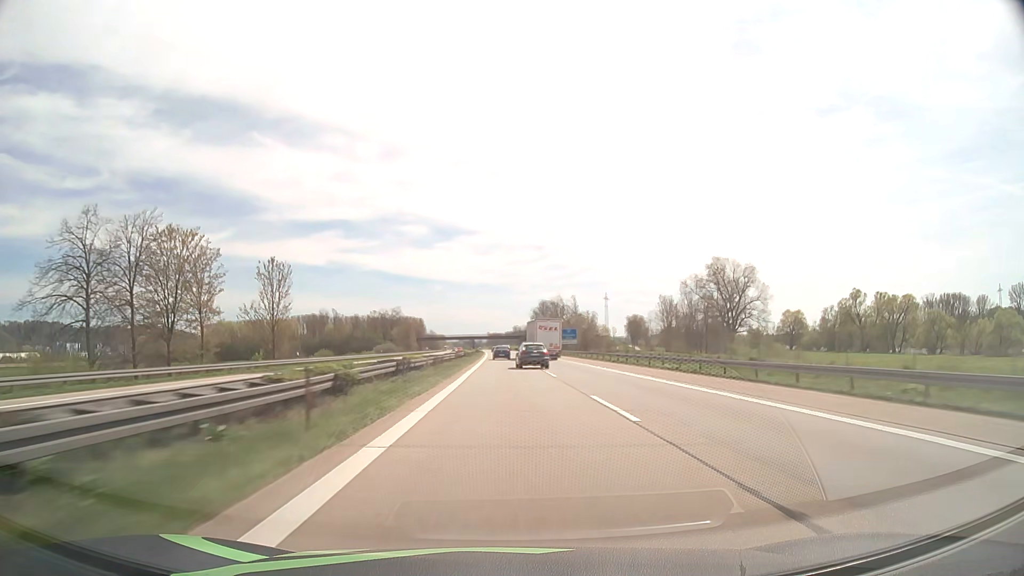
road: motorway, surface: asphalt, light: Day
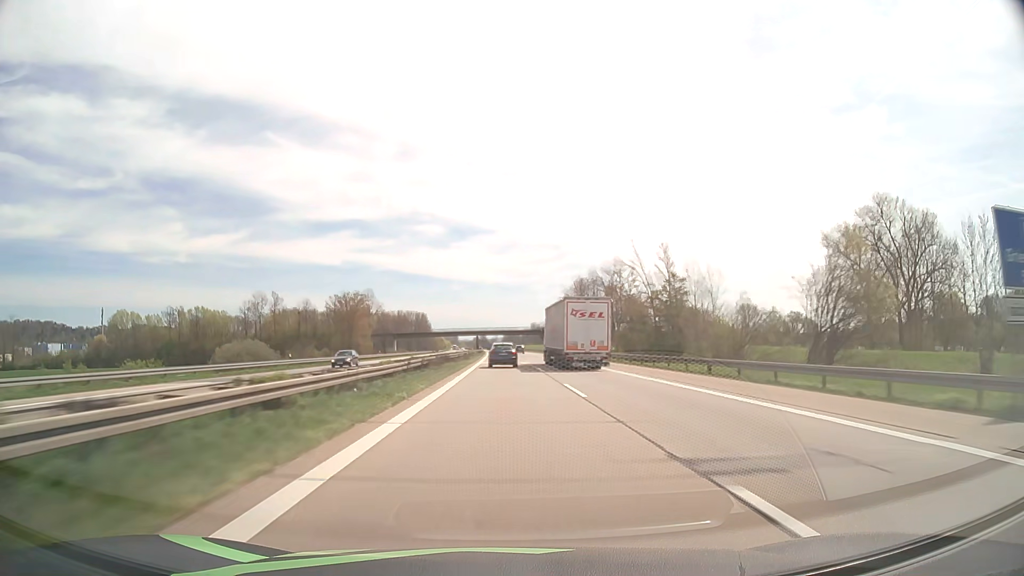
(-1.1, +102.5) m; -1°
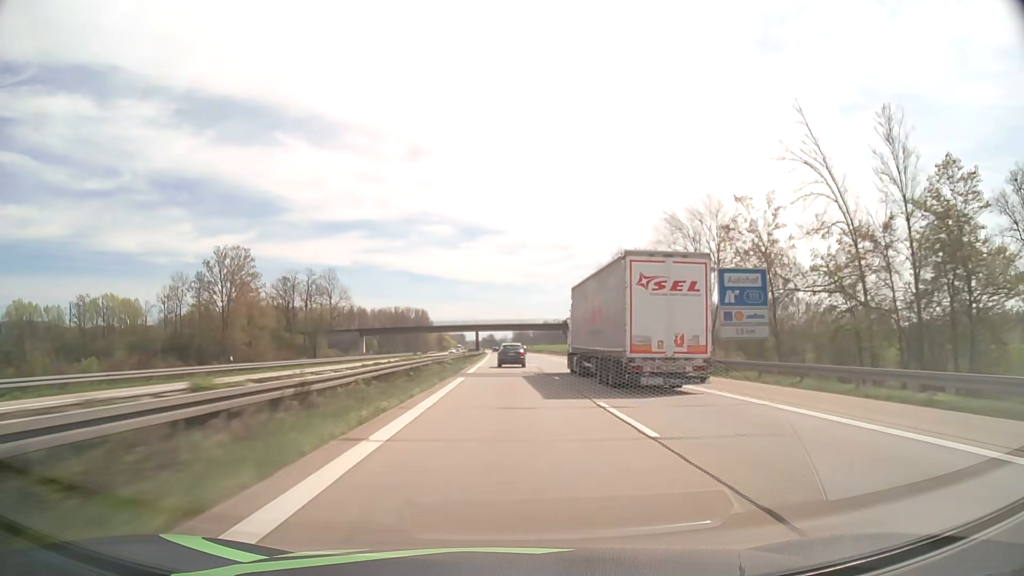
(-0.4, +62.5) m; -1°
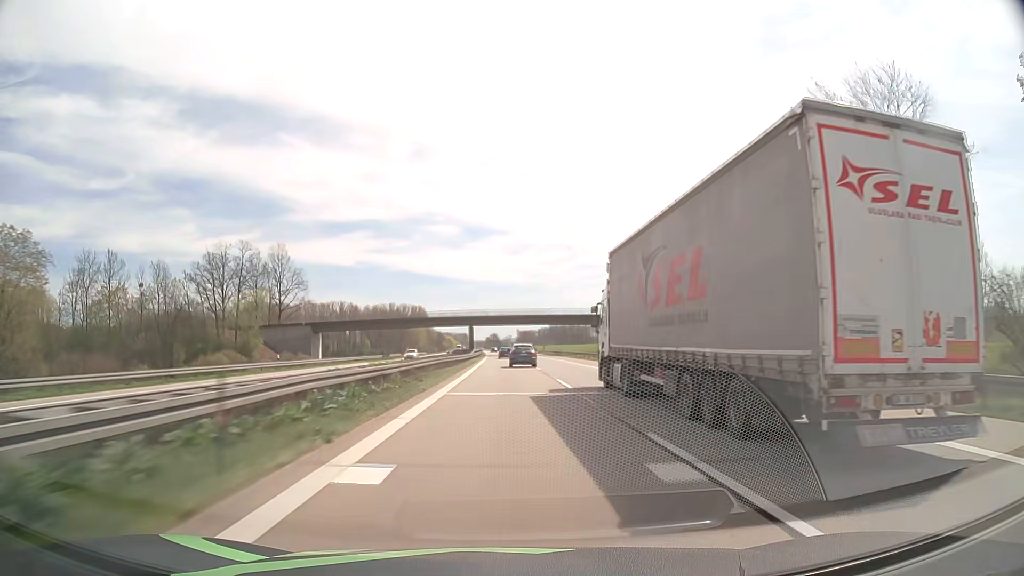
(-0.2, +42.2) m; 0°
(0, +10) (0, +20) (0, +30) (0, +40) (0, +50) (0, +60) (-1, +70) (-1, +80) (-1, +90) (-1, +100) m
